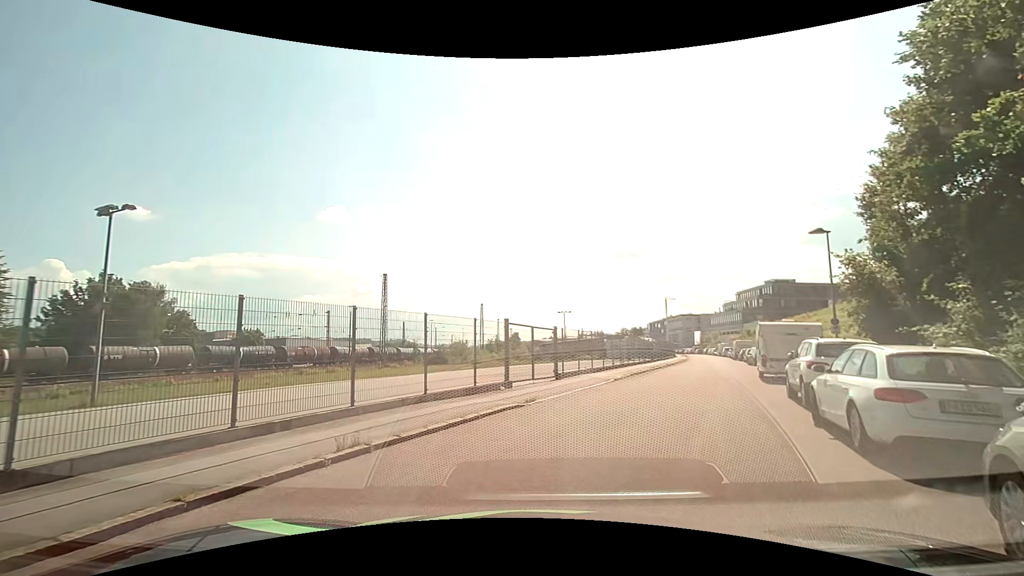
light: Day
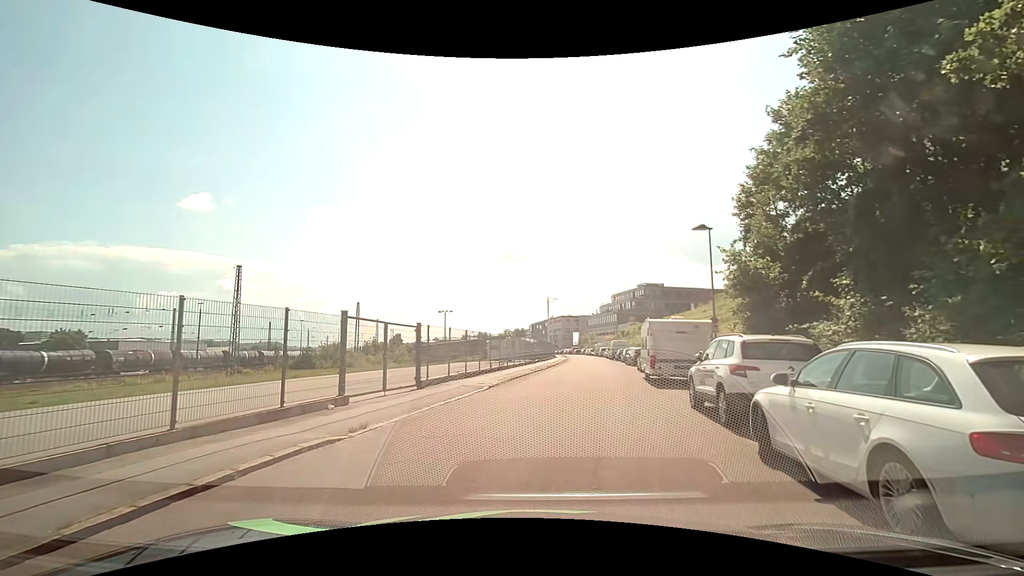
(+0.4, +4.0) m; +12°
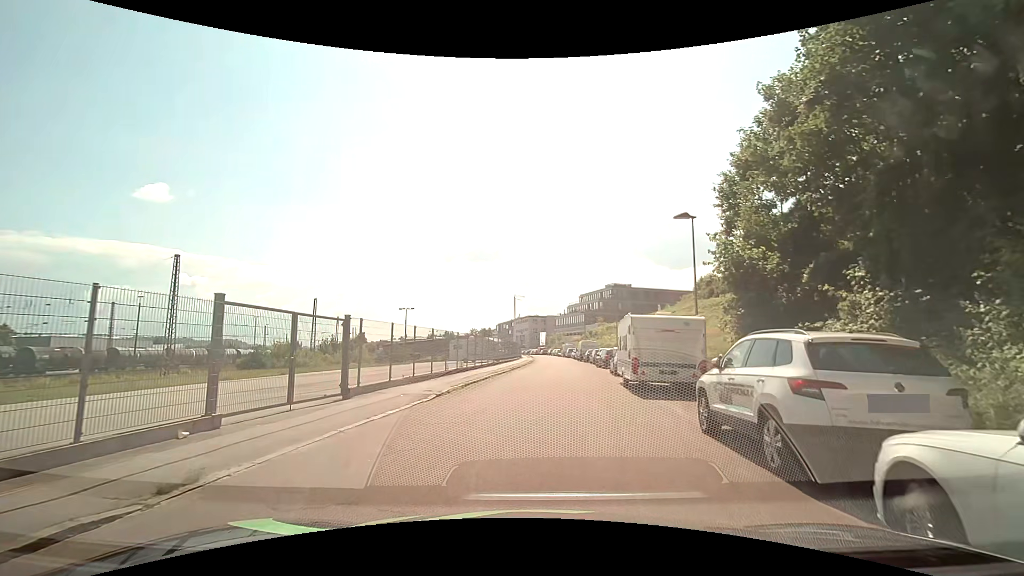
(+0.2, +3.4) m; +5°
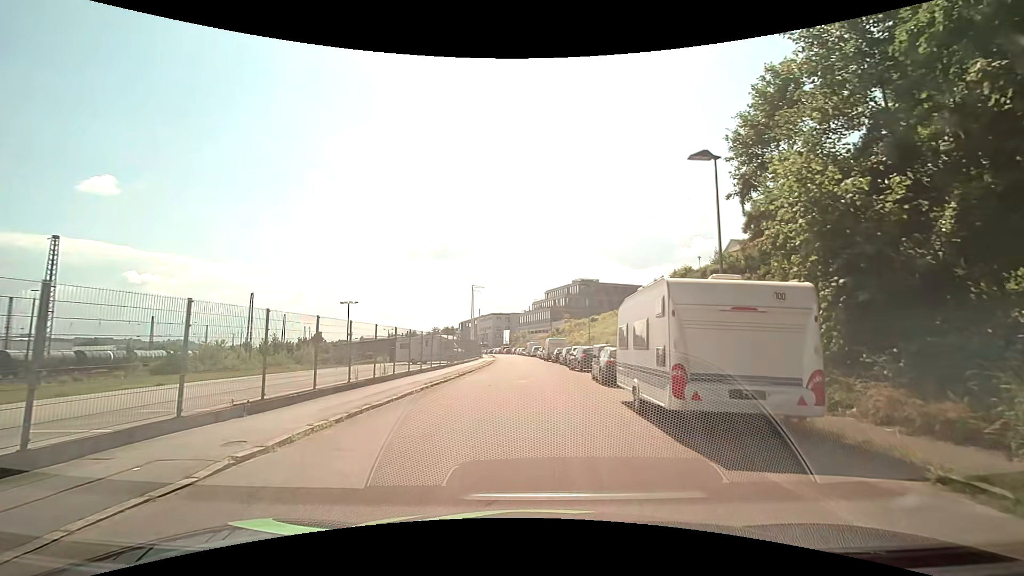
(+0.3, +8.4) m; +5°
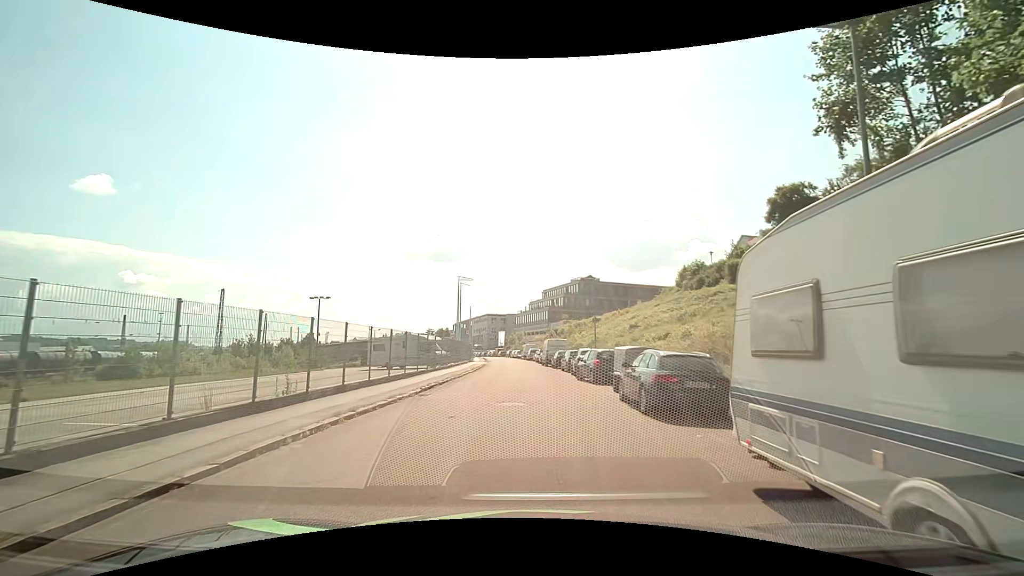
(-0.1, +7.8) m; 0°
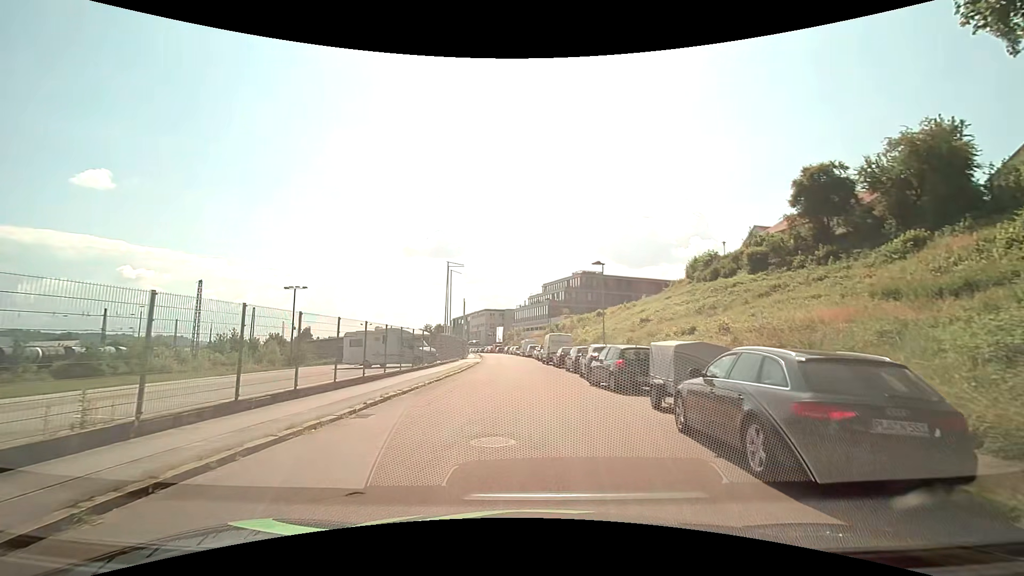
(-0.1, +5.7) m; -1°
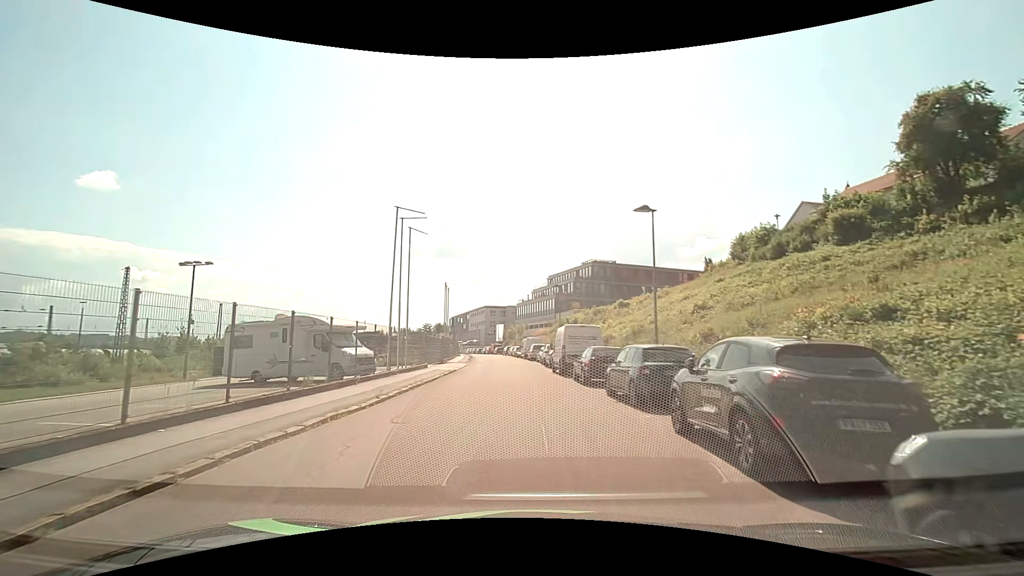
(+0.1, +15.6) m; -1°
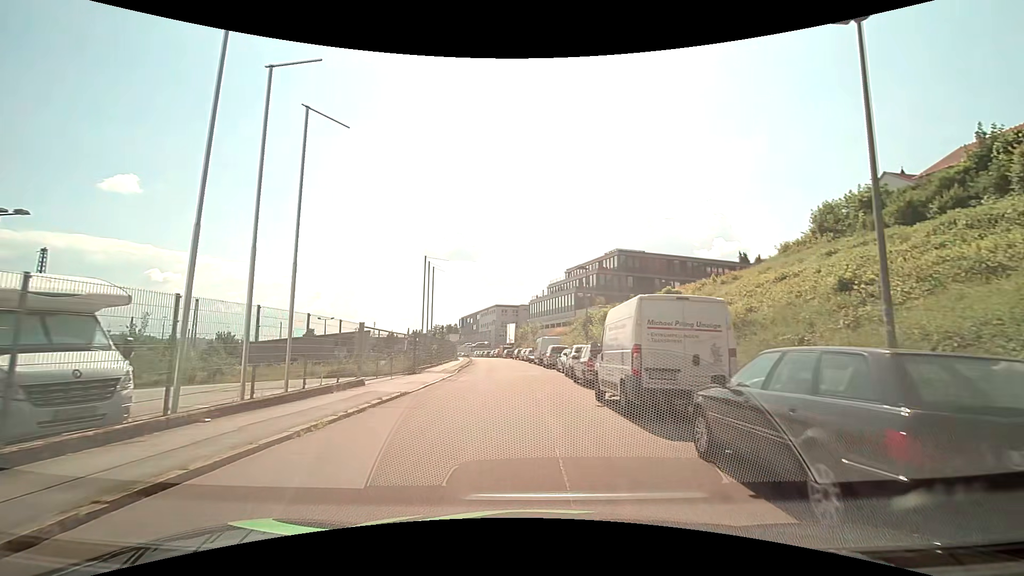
(0.0, +14.5) m; -1°
(0, +10) (0, +20) (-1, +30) (-1, +40) (-2, +50) (-3, +60) (-4, +70) (-6, +80) (-8, +89) (-10, +99) m
